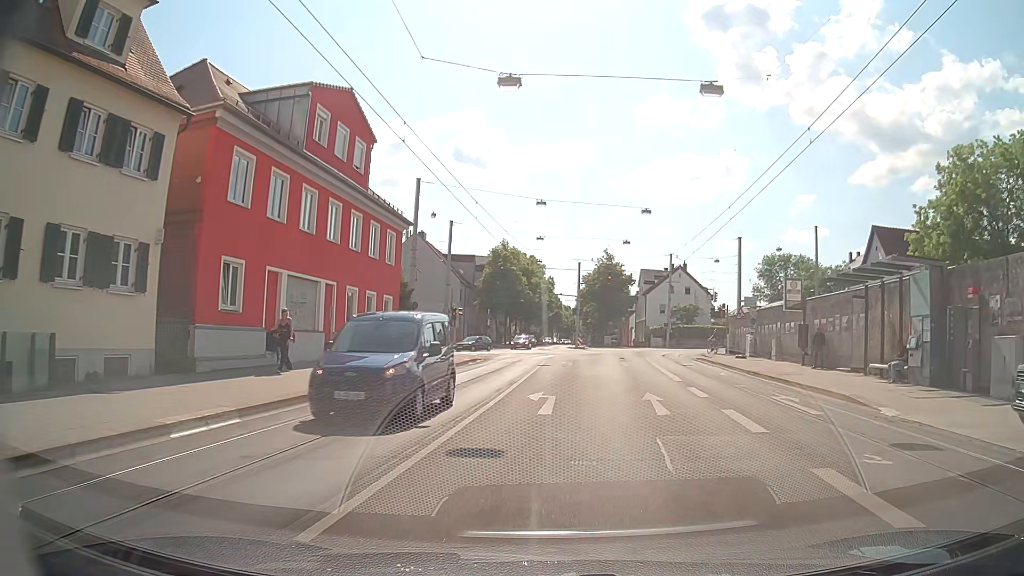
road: tertiary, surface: asphalt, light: Day
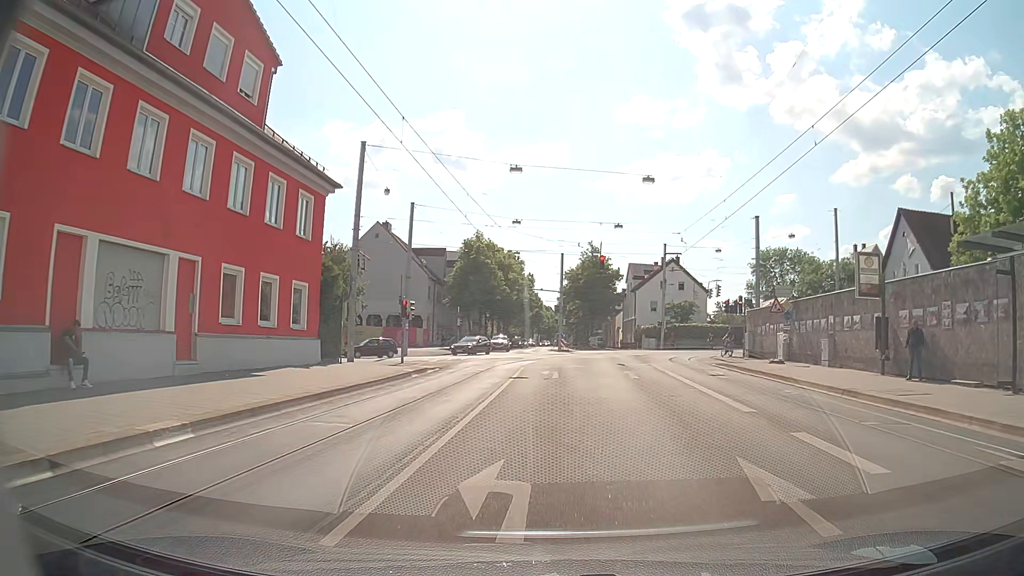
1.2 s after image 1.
(0.0, +9.5) m; +1°
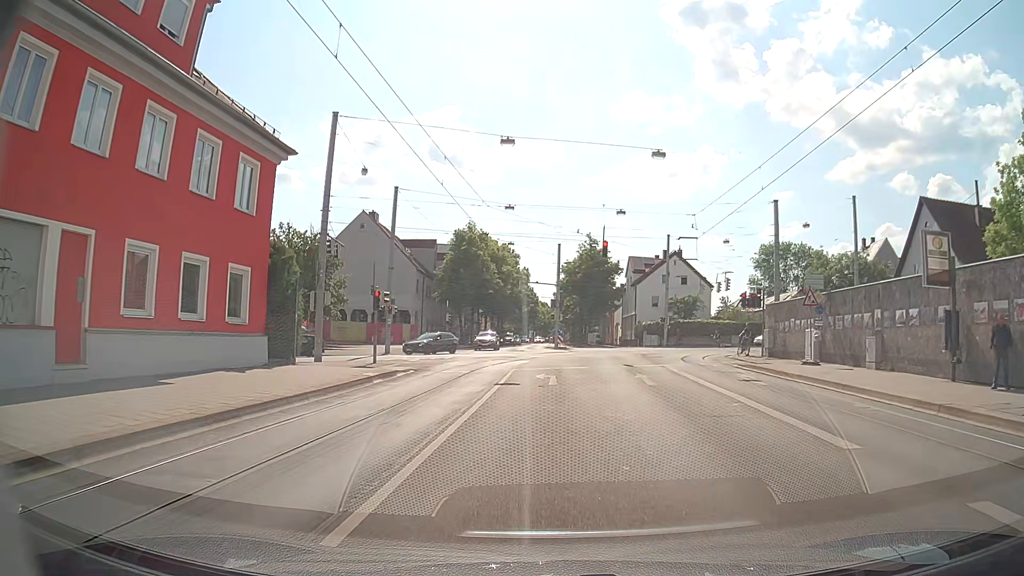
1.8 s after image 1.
(0.0, +4.5) m; 0°
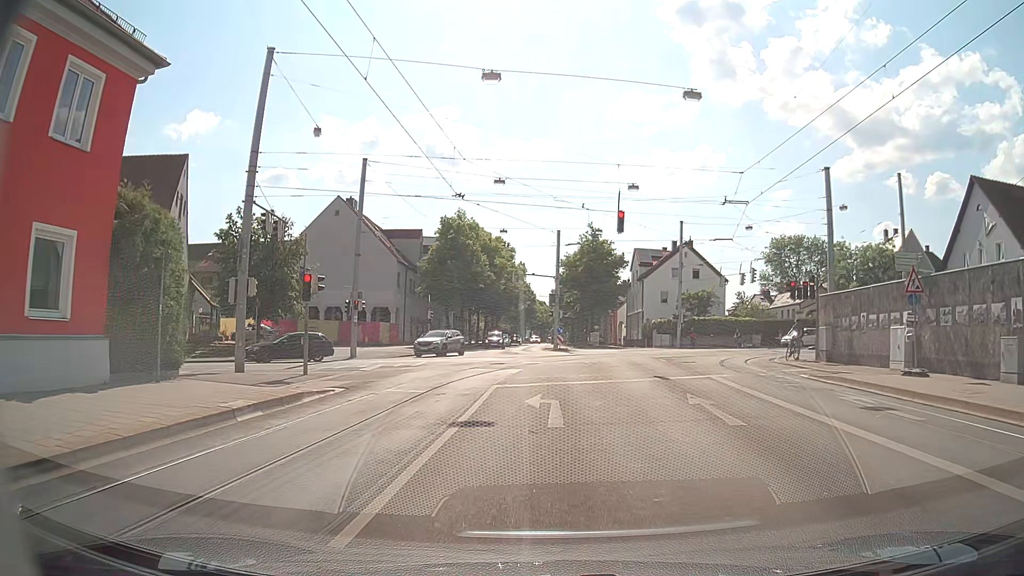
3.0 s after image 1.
(0.0, +8.0) m; +1°
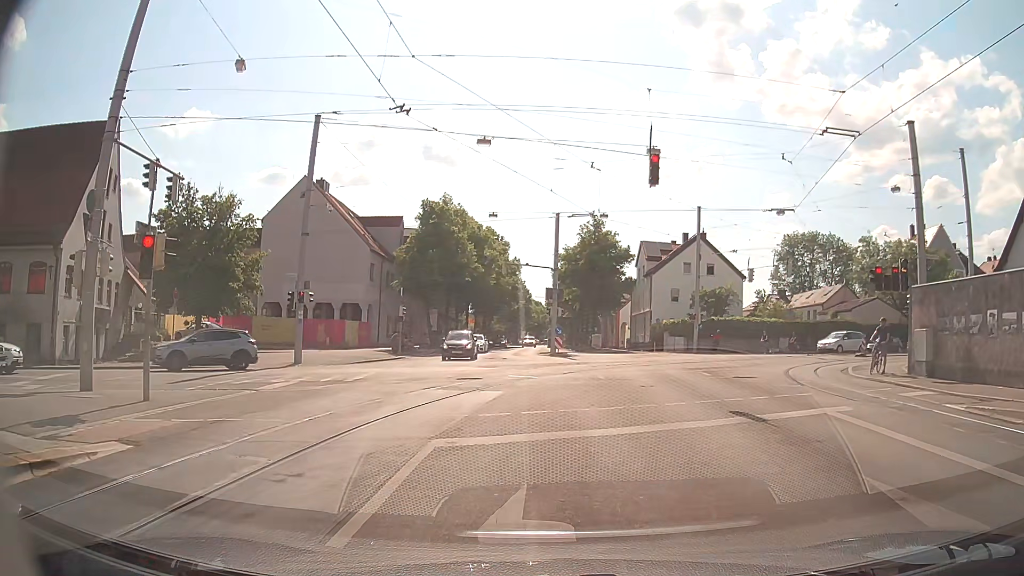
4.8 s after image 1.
(0.0, +8.4) m; -1°
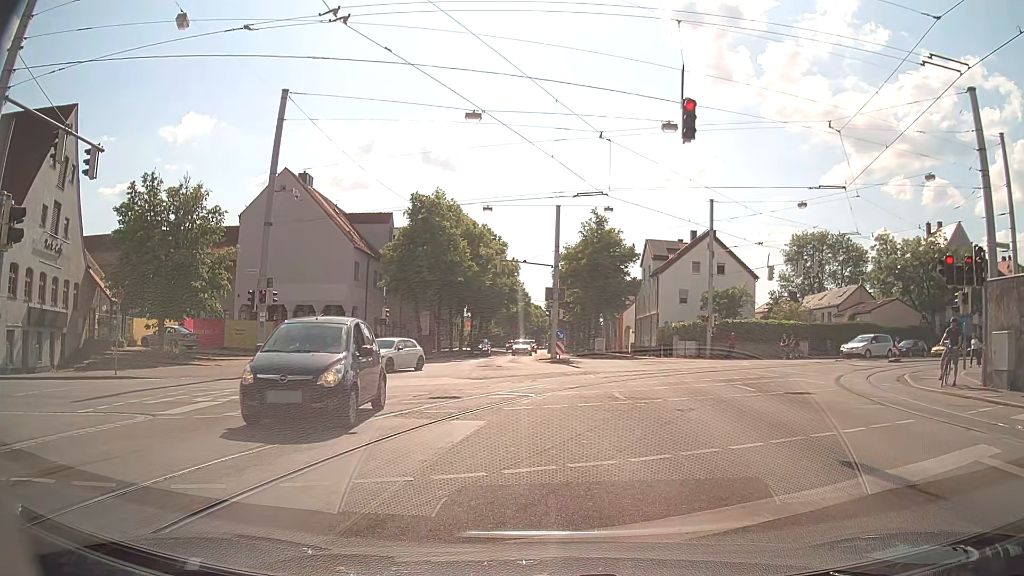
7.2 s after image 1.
(0.0, +4.1) m; 0°
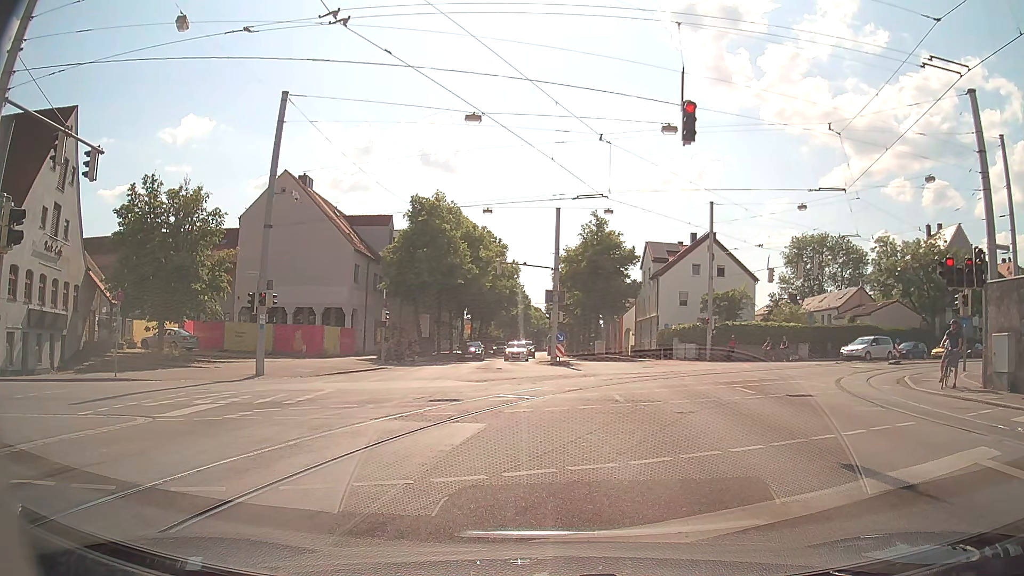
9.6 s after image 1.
(0.0, +0.1) m; 0°
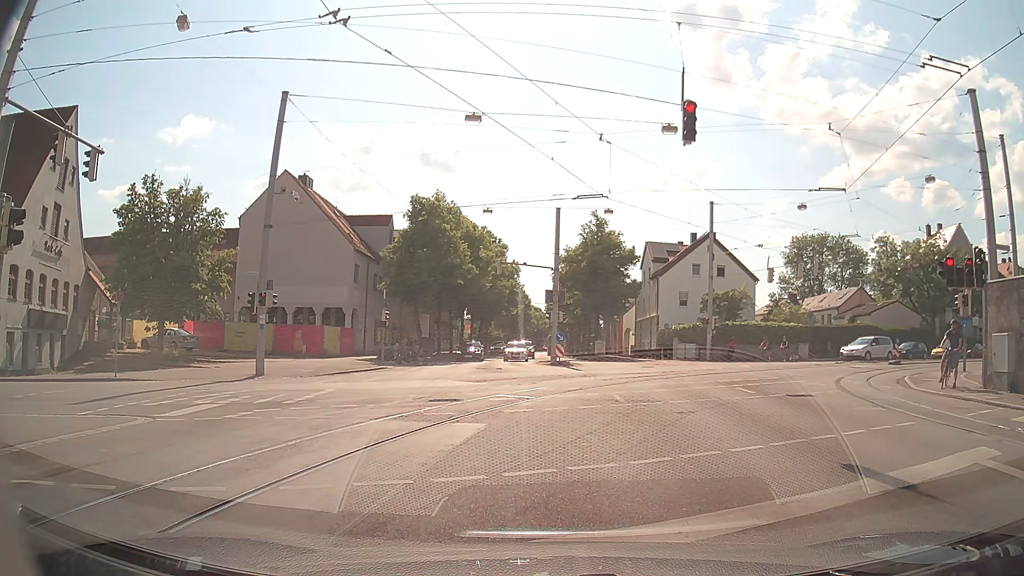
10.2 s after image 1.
(0.0, 0.0) m; 0°
